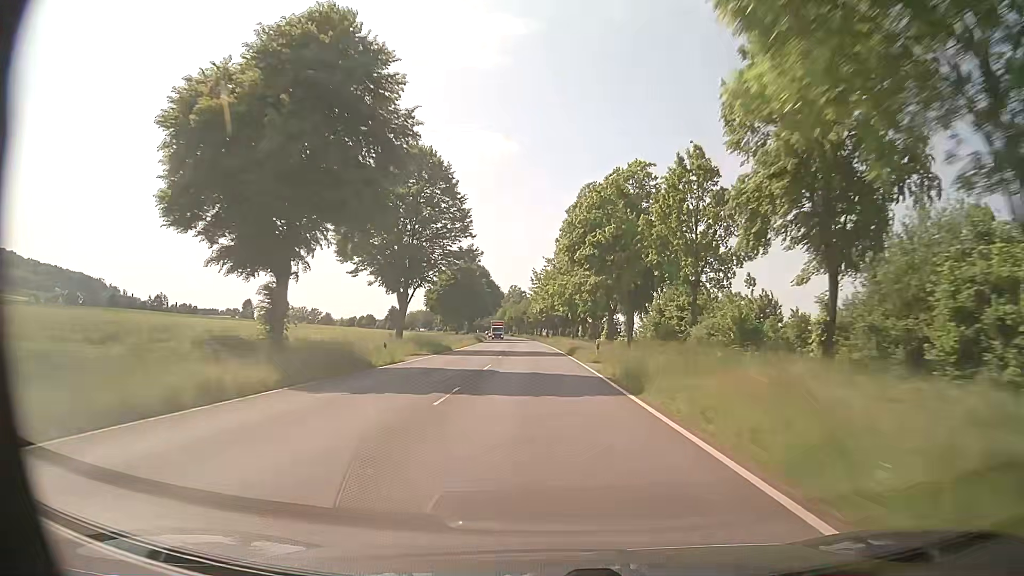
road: primary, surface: asphalt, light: Day
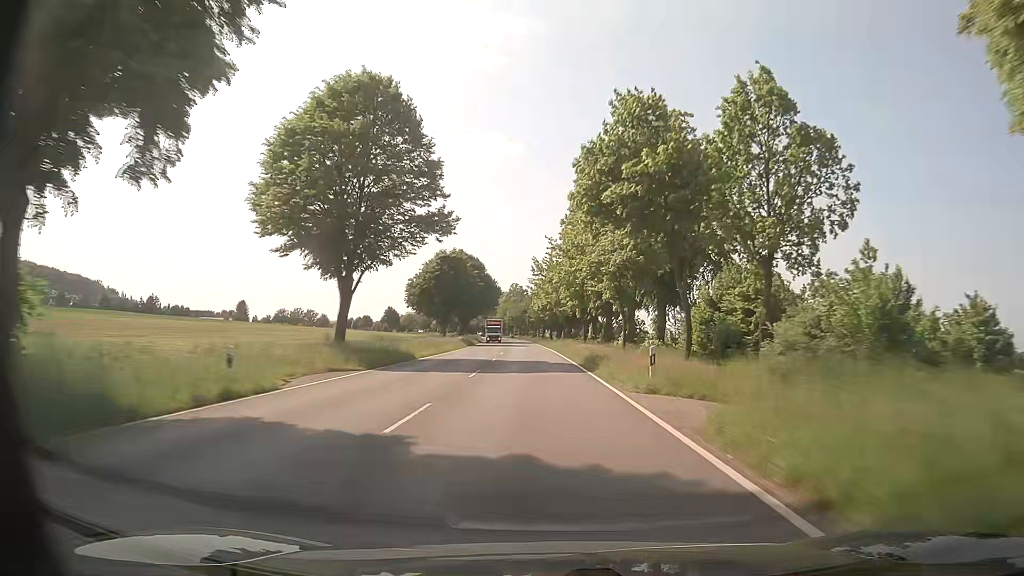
(0.0, +15.5) m; 0°
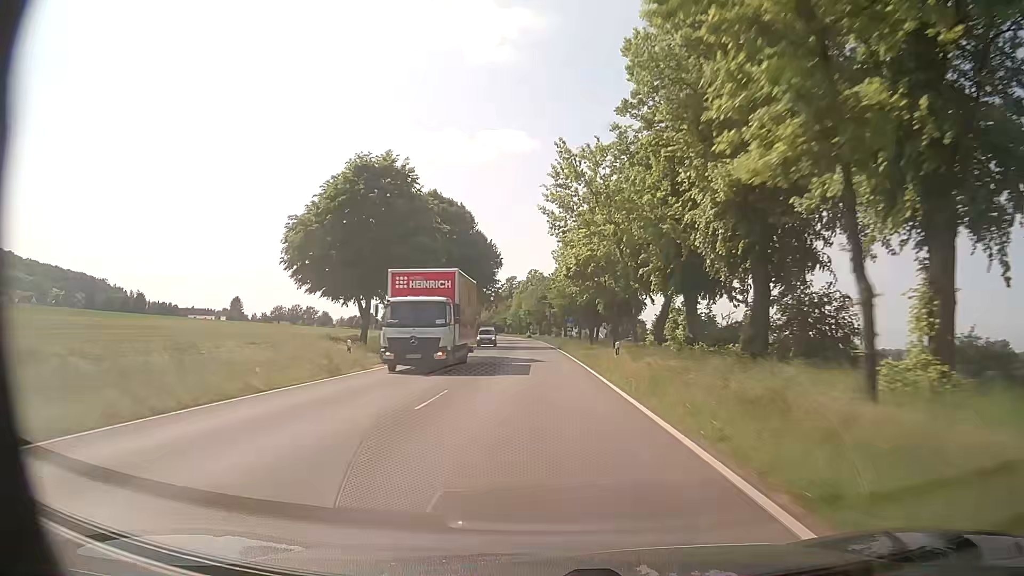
(-0.6, +45.3) m; -2°
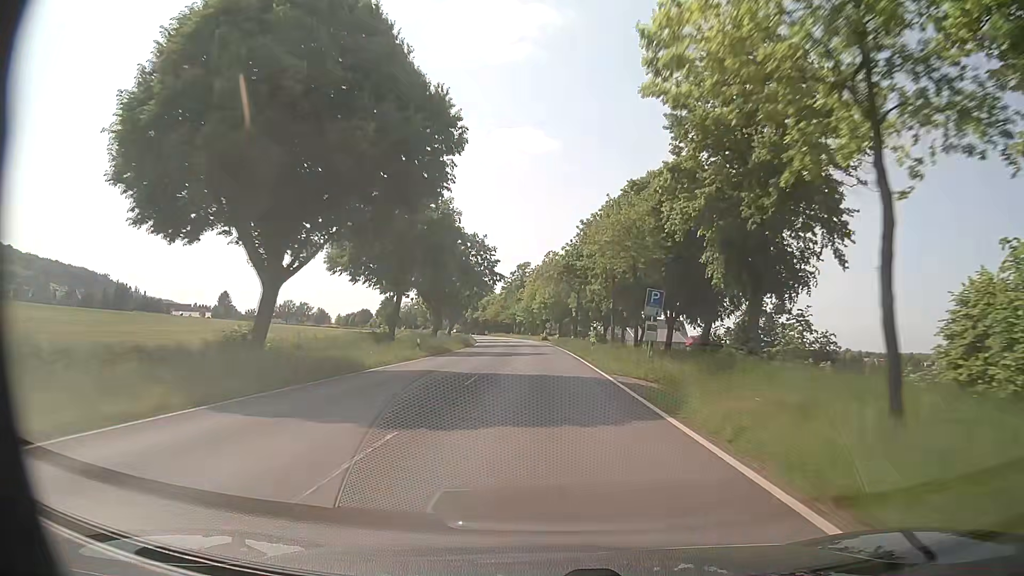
(-0.6, +42.5) m; -1°
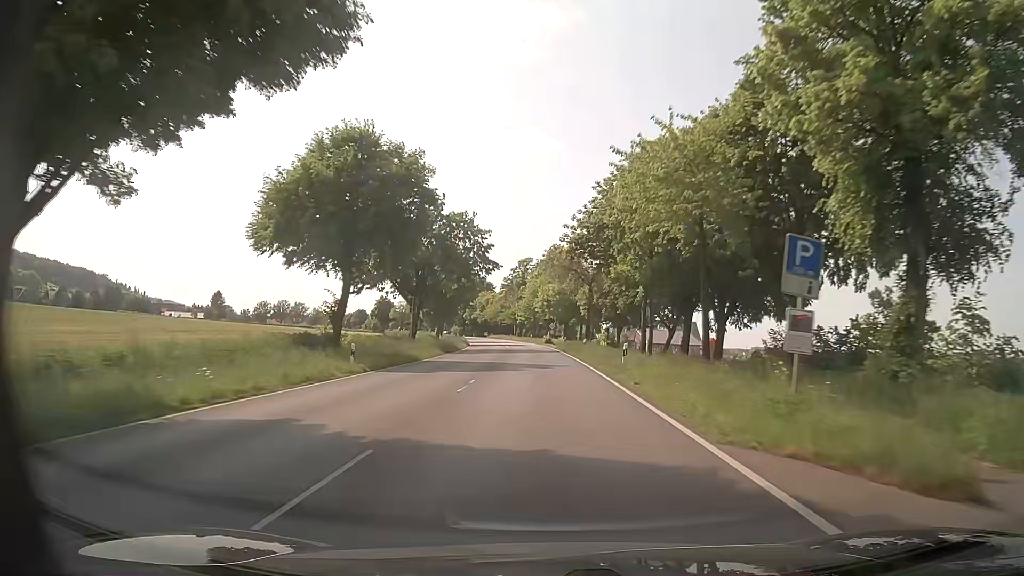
(-0.1, +13.4) m; 0°
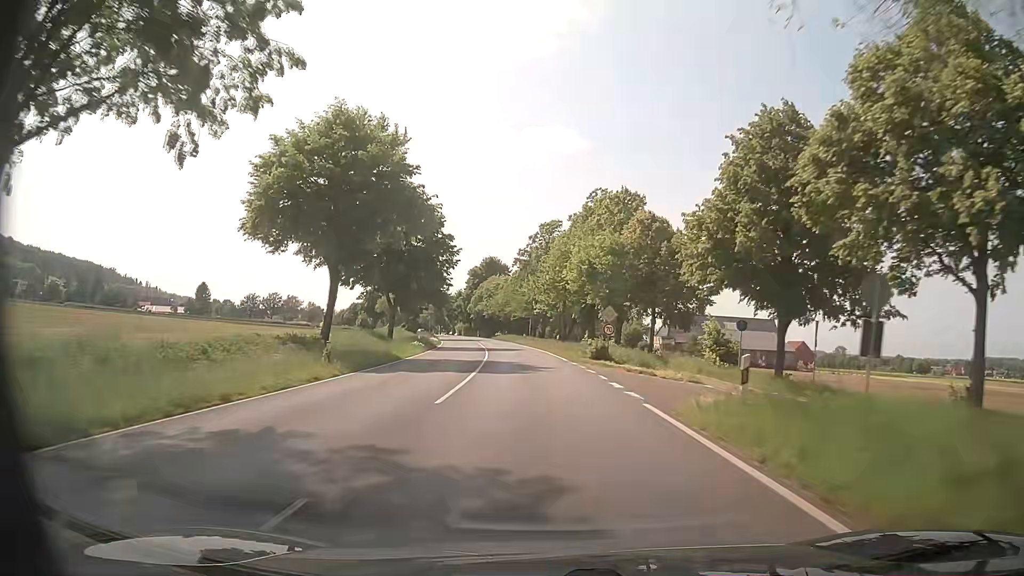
(-1.3, +50.1) m; -3°
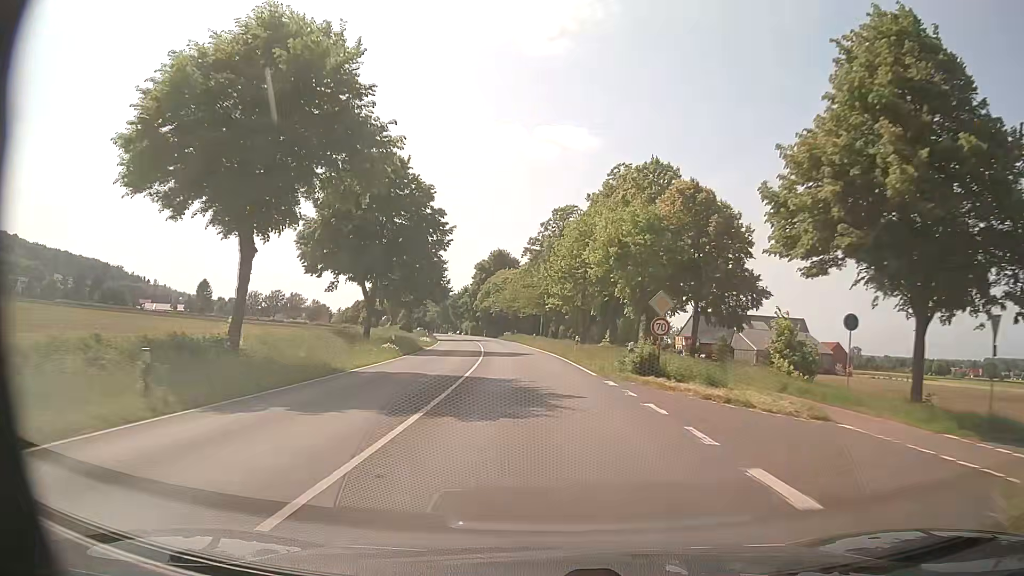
(0.0, +11.6) m; -1°
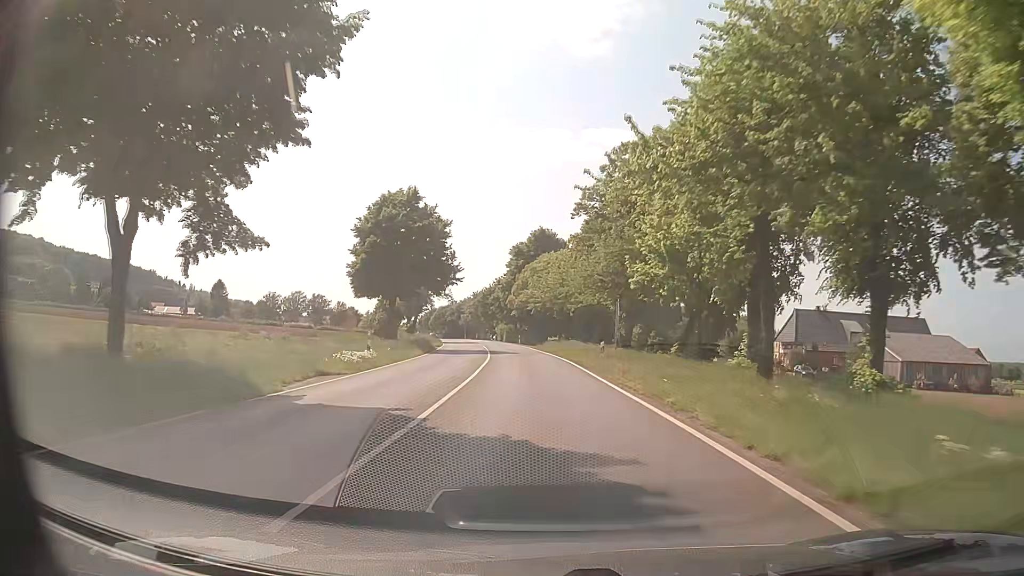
(-1.2, +33.0) m; -4°
(0, +10) (0, +20) (-1, +30) (-2, +40) (-3, +50) (-4, +60) (-5, +70) (-6, +80) (-8, +90) (-10, +99) m
